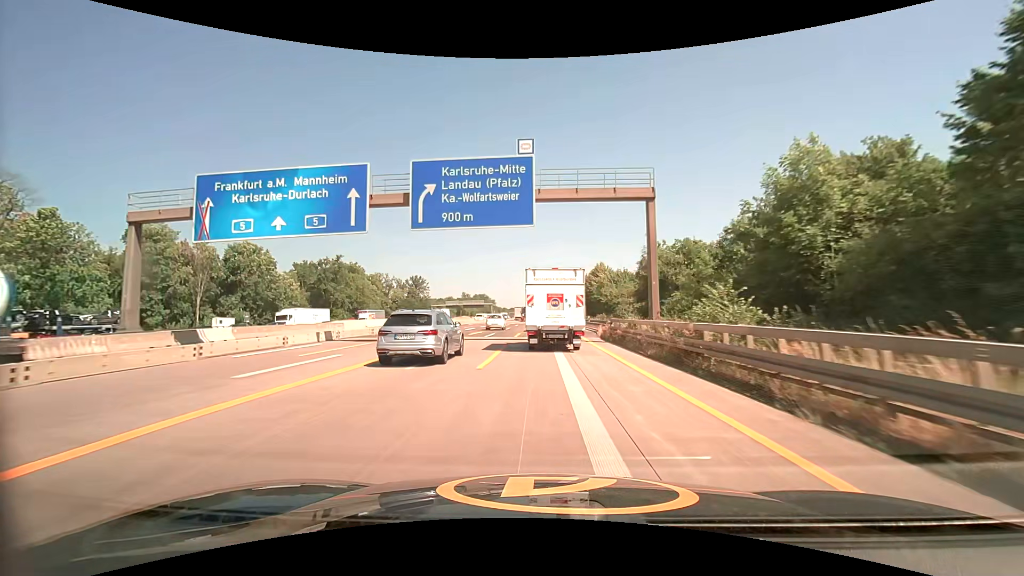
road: motorway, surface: concrete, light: Day
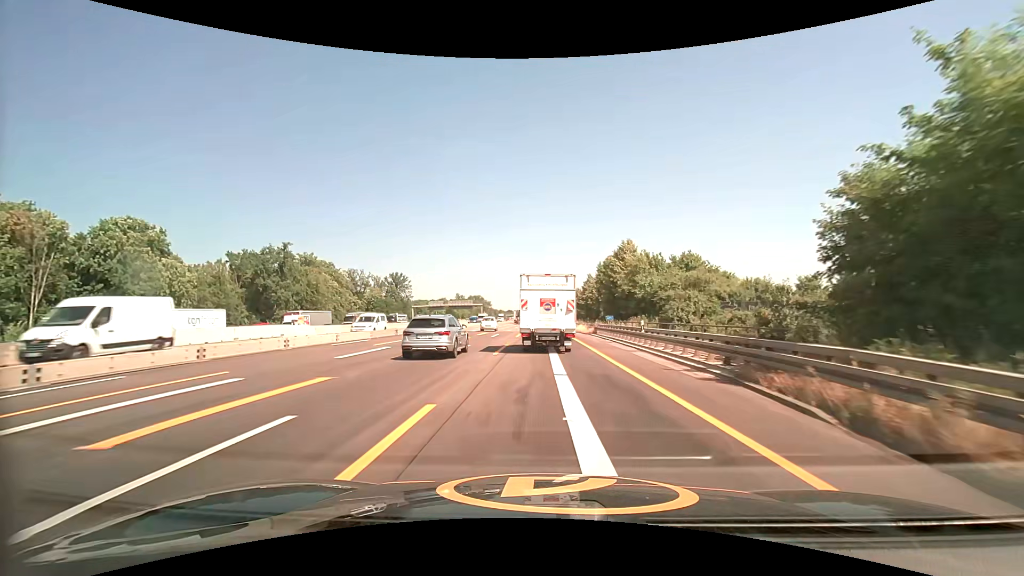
(0.0, +29.5) m; 0°
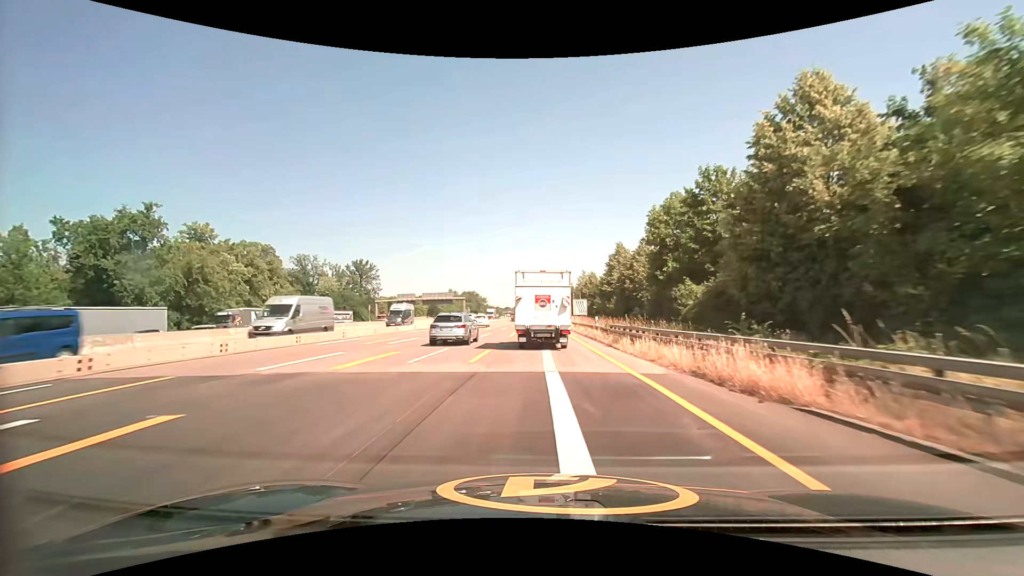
(+0.3, +40.8) m; +1°
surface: asphalt
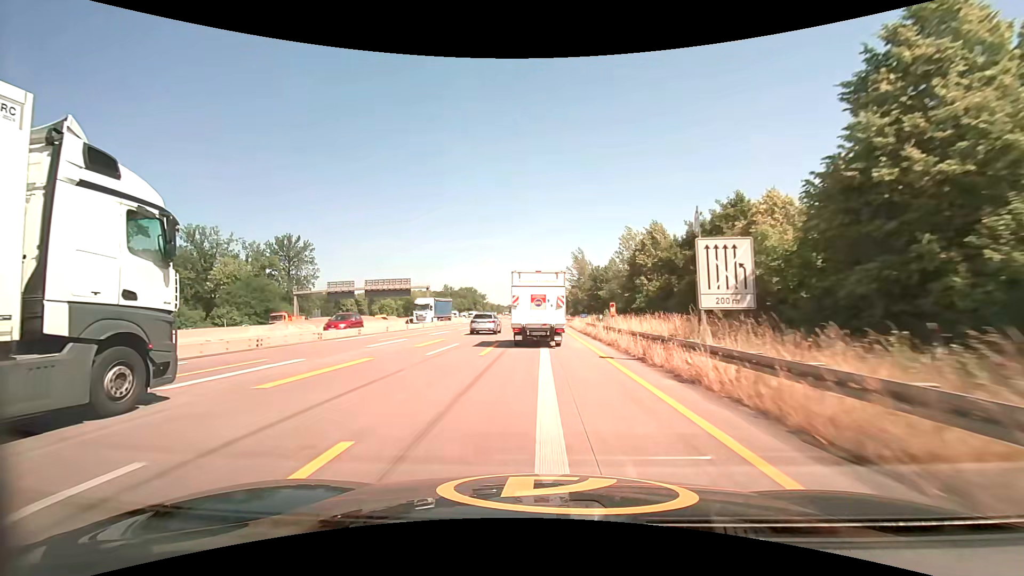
(-0.1, +51.4) m; -1°
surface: concrete
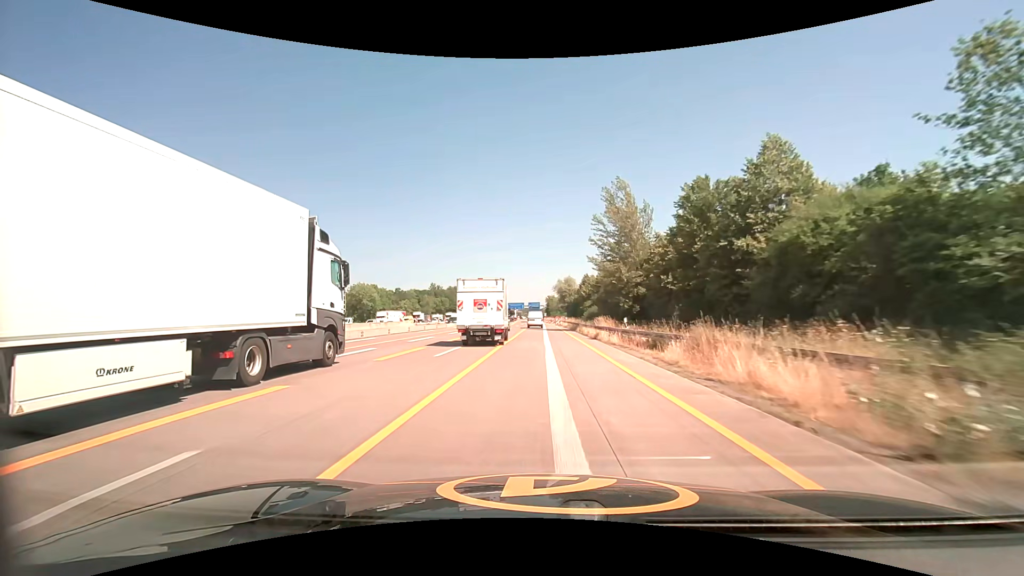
(0.0, +53.8) m; 0°
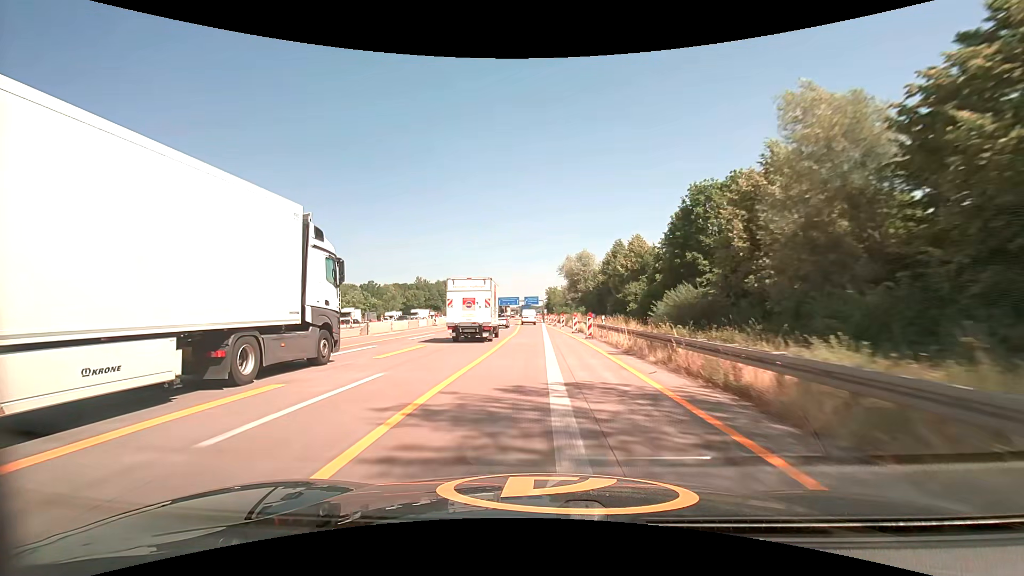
(-0.1, +47.9) m; 0°
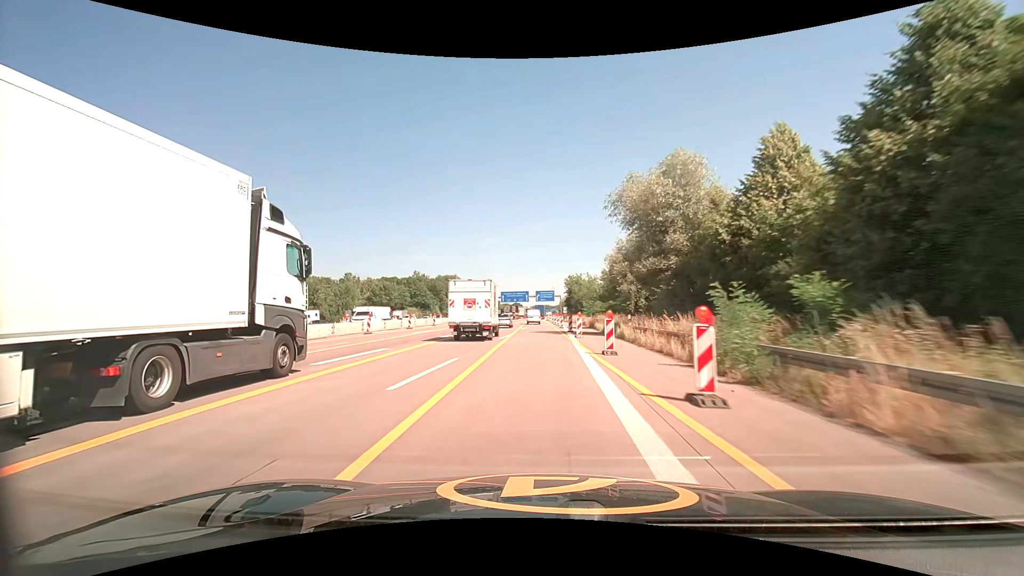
(-0.6, +50.5) m; -1°
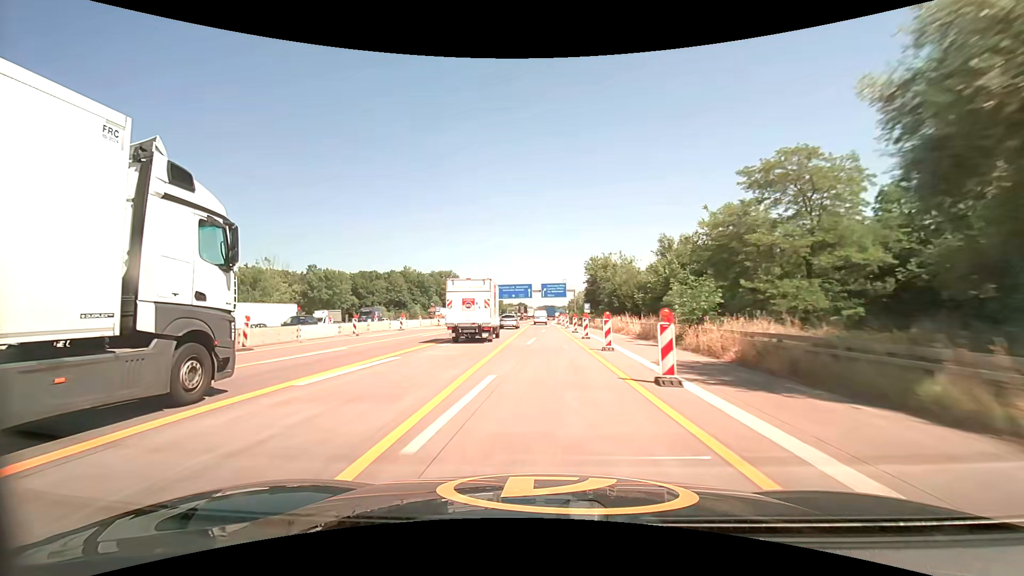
(-0.5, +40.0) m; -1°
(0, +10) (0, +20) (0, +30) (0, +40) (0, +50) (0, +60) (0, +70) (0, +80) (+1, +90) (+1, +100) m
